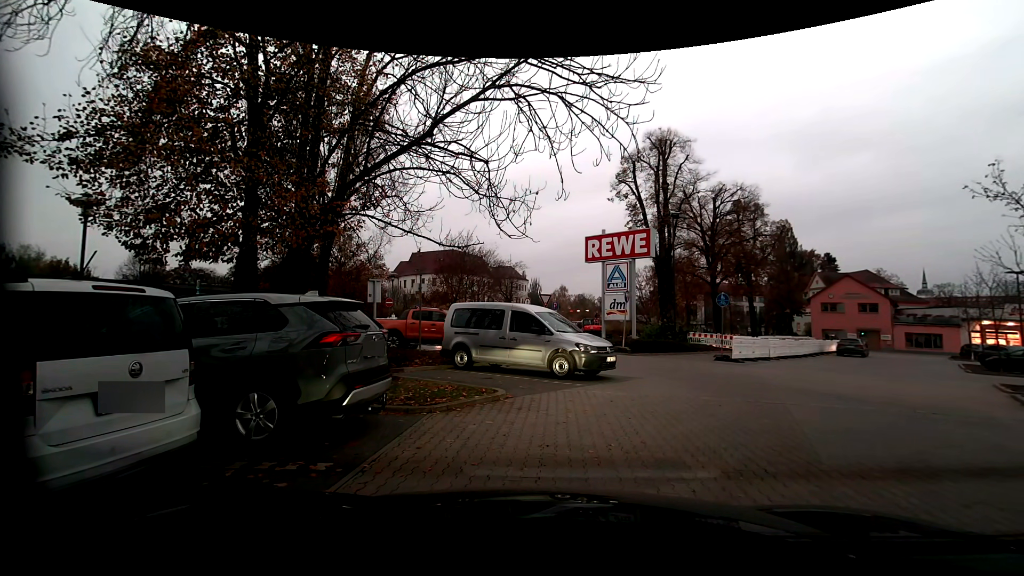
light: Sunrise
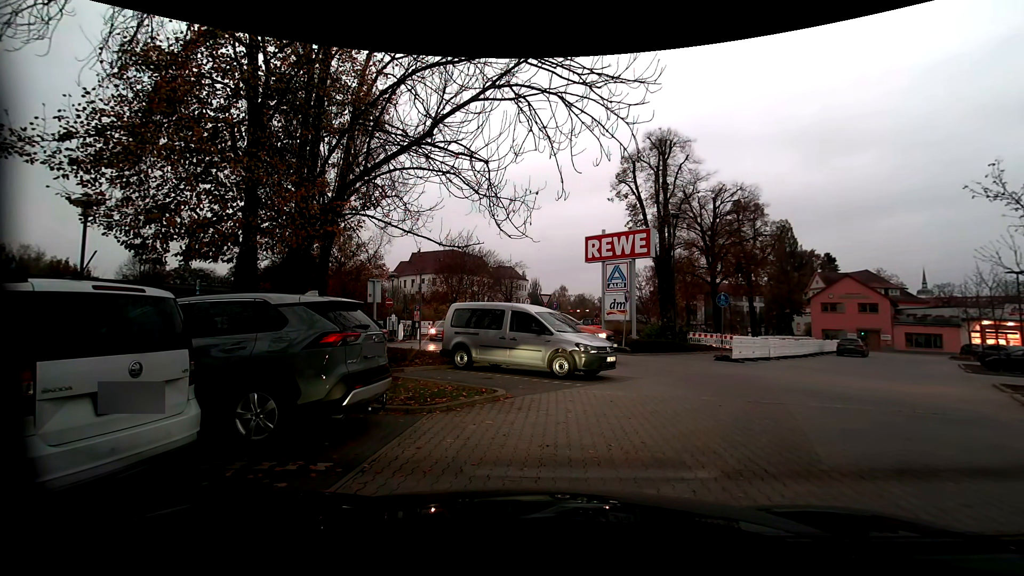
(0.0, 0.0) m; 0°
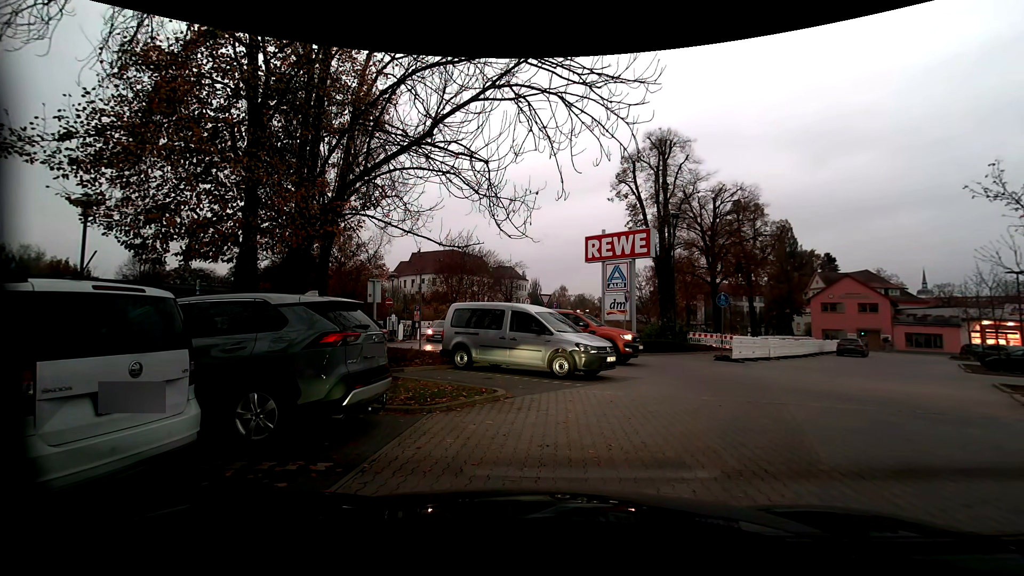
(0.0, 0.0) m; 0°
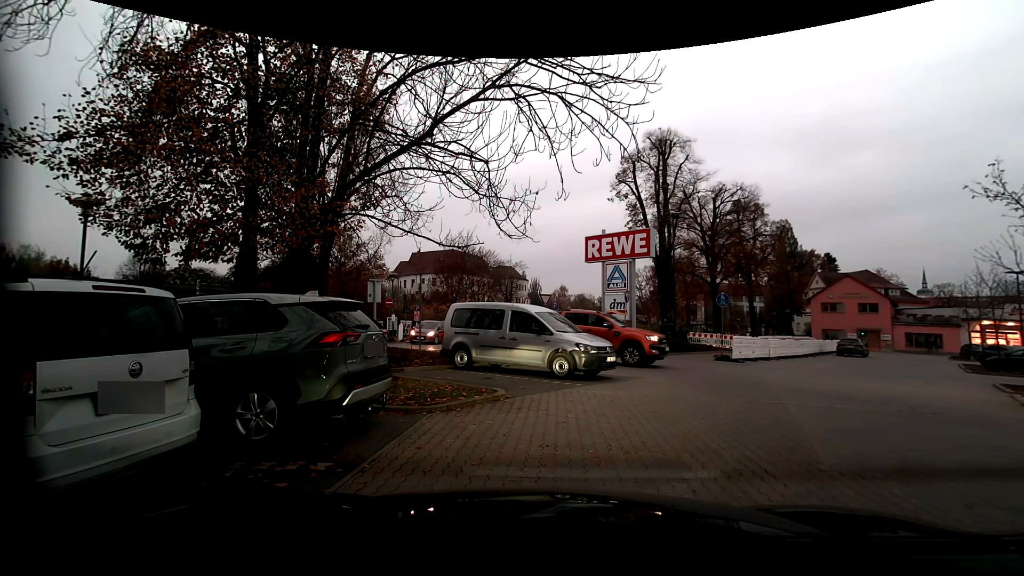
(0.0, 0.0) m; 0°
